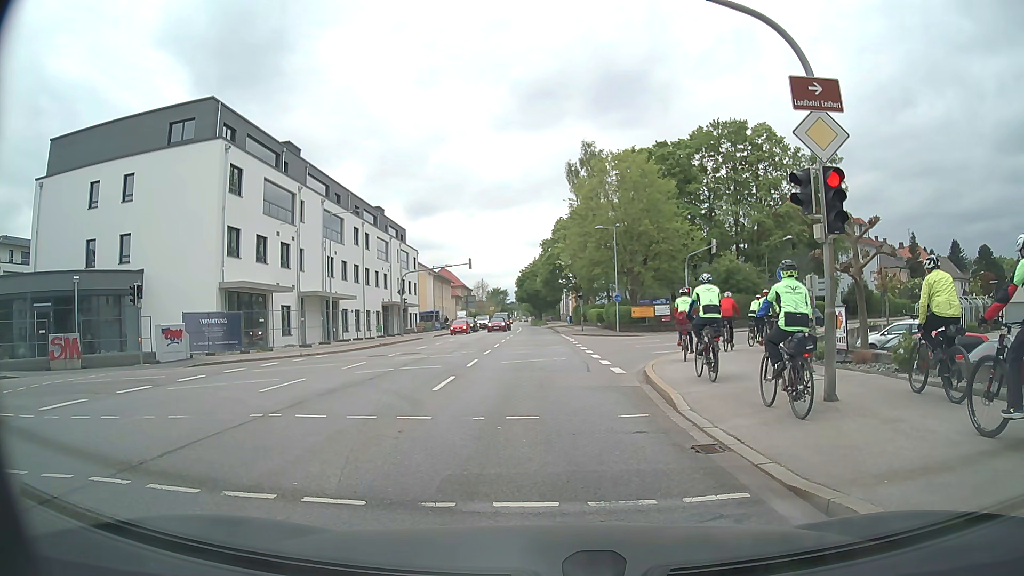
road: secondary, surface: asphalt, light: Day
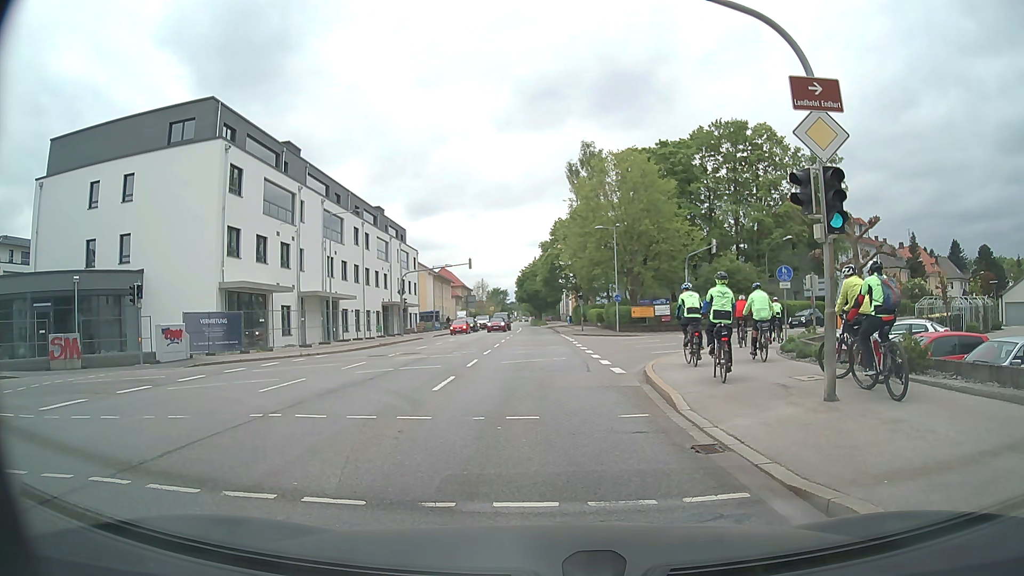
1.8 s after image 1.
(0.0, 0.0) m; 0°
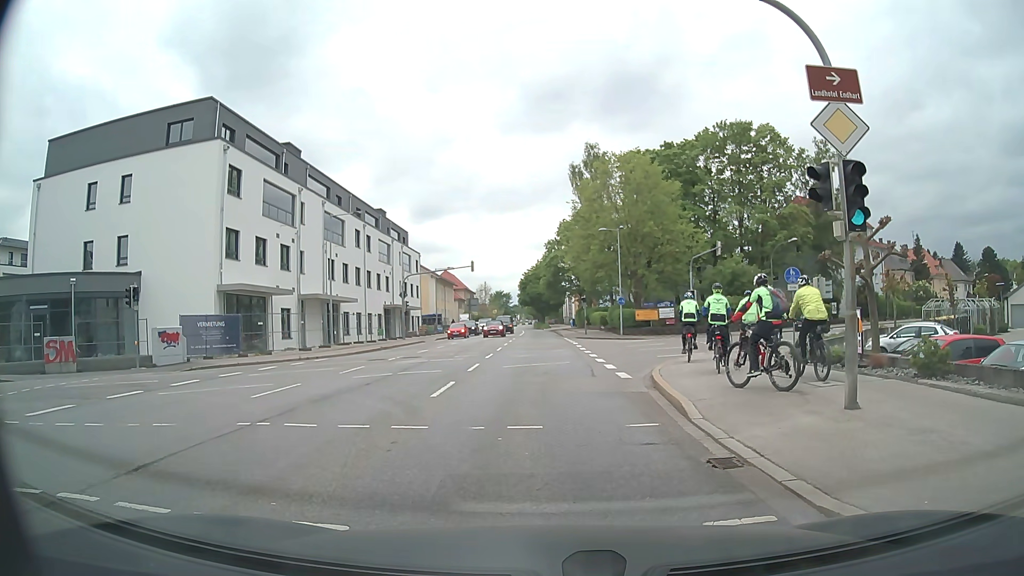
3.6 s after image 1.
(0.0, +0.6) m; 0°
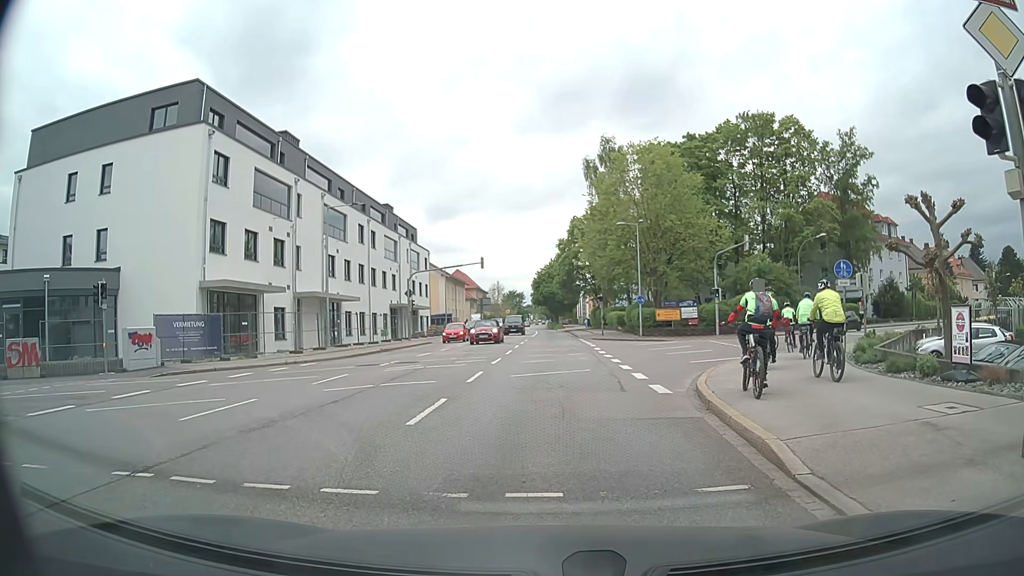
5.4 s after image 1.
(-0.1, +3.4) m; -3°
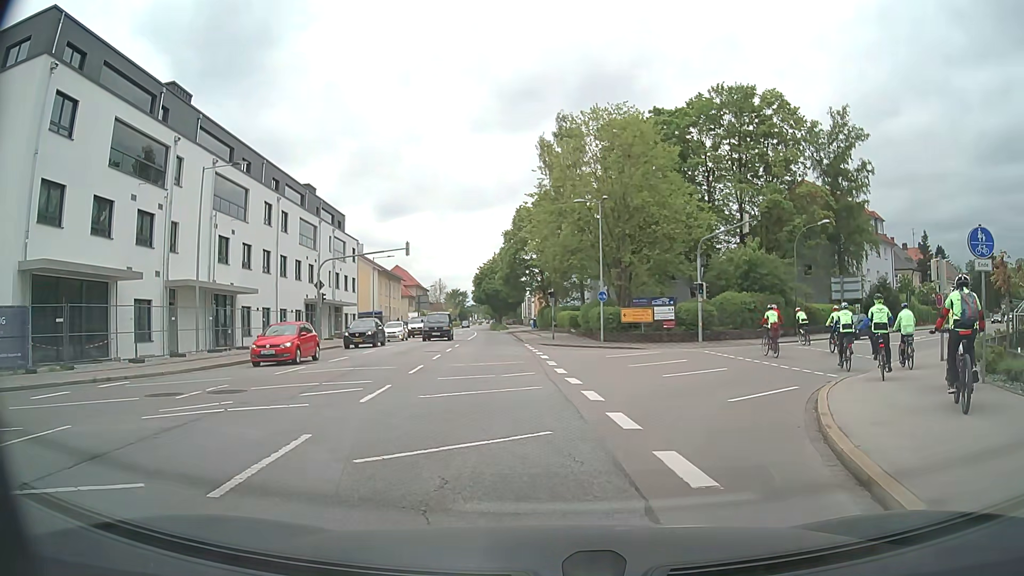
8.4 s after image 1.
(+0.4, +10.1) m; +6°
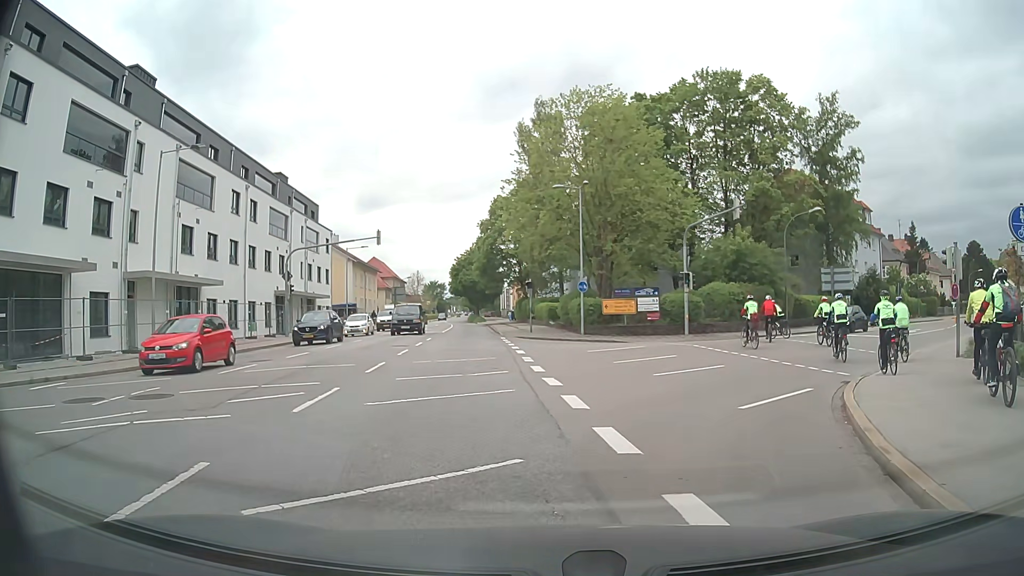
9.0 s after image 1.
(0.0, +2.0) m; +1°
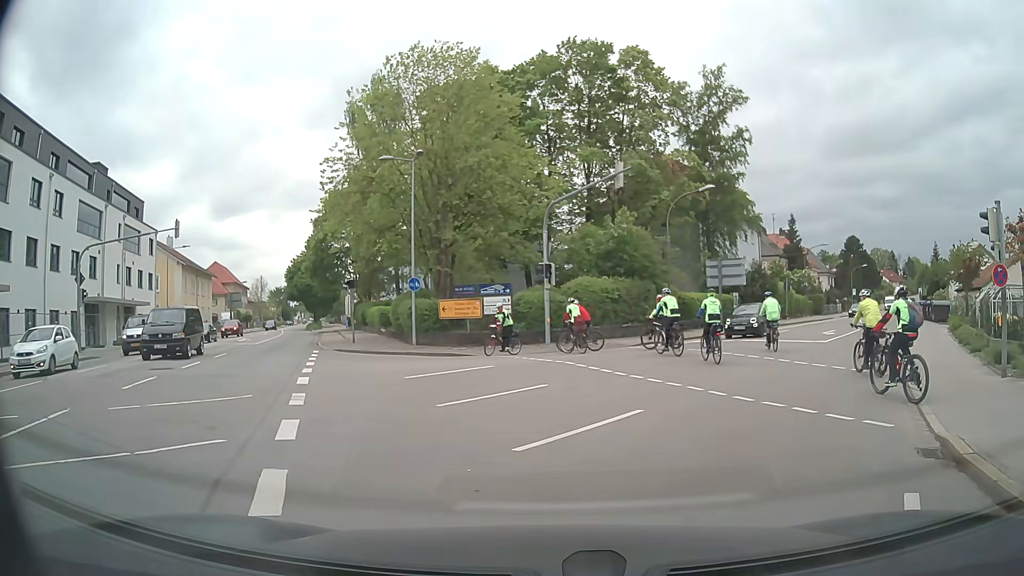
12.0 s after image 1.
(+0.7, +7.8) m; +13°
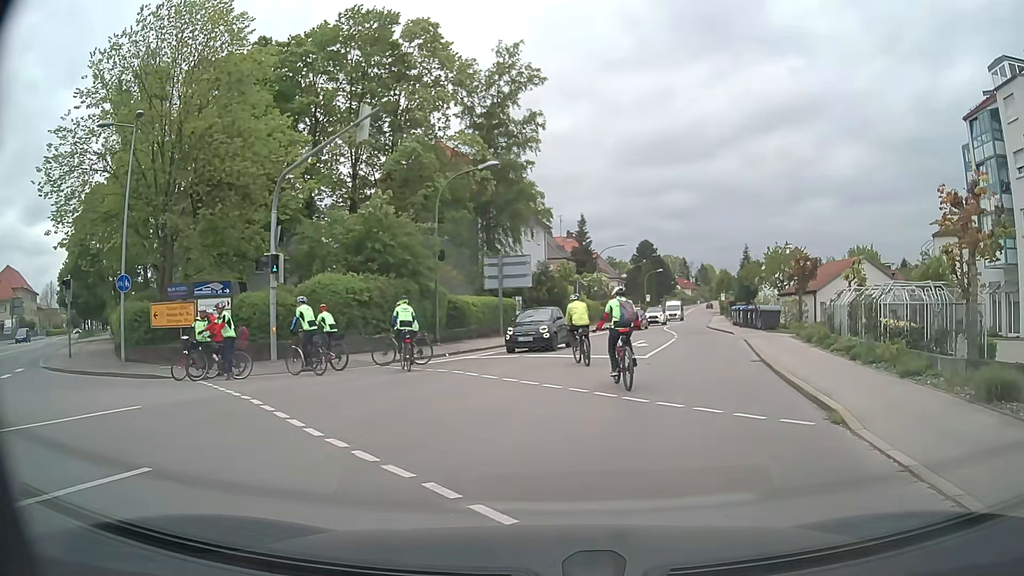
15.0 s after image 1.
(+1.2, +6.8) m; +19°
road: tertiary
